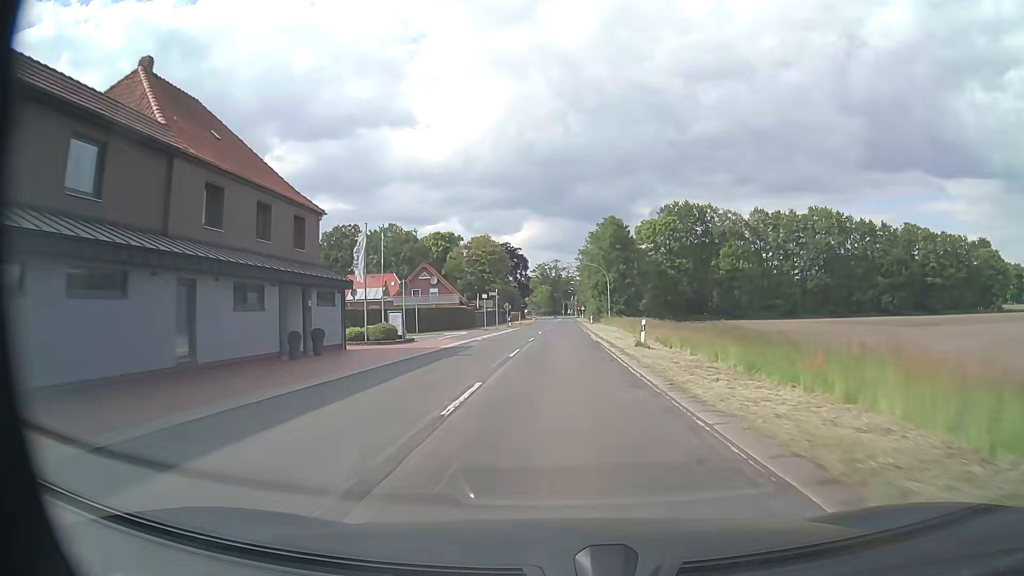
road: secondary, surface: asphalt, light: Day
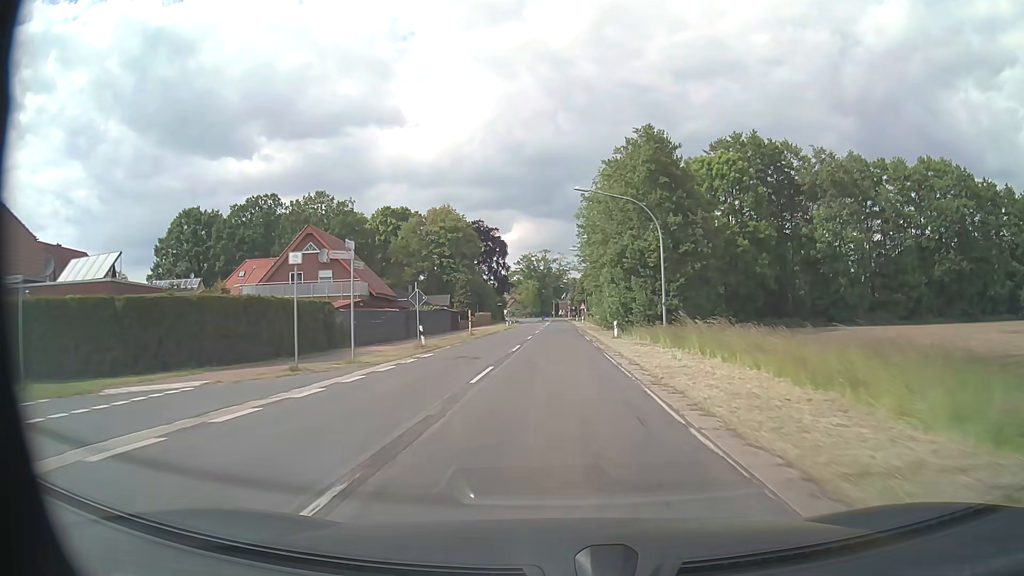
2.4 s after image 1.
(+0.2, +43.9) m; +1°
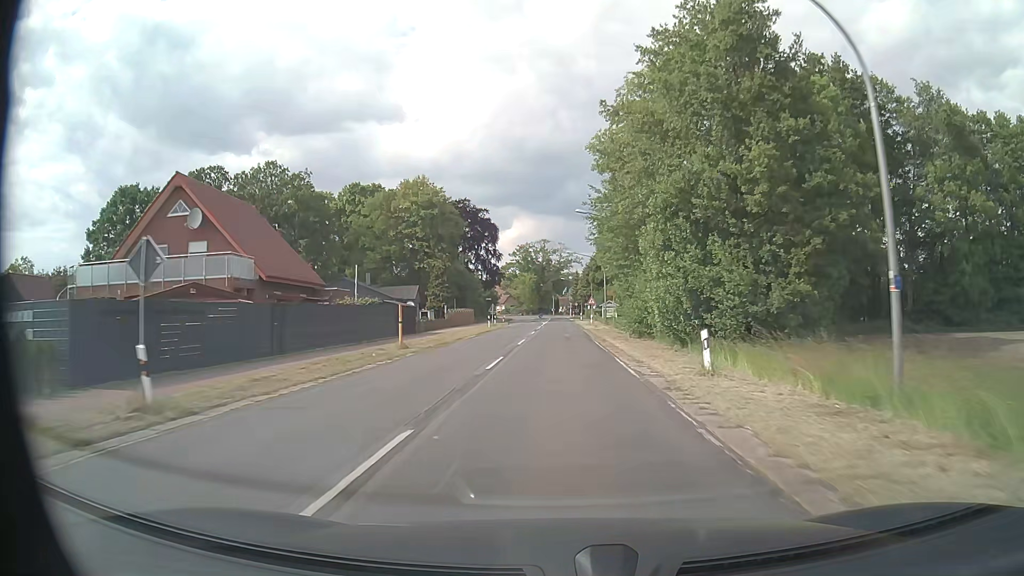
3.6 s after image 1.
(-0.1, +21.5) m; 0°
(0, +10) (0, +20) (0, +30) (0, +40) (0, +50) (0, +60) (0, +70) (0, +80) (0, +90) (0, +100) m
